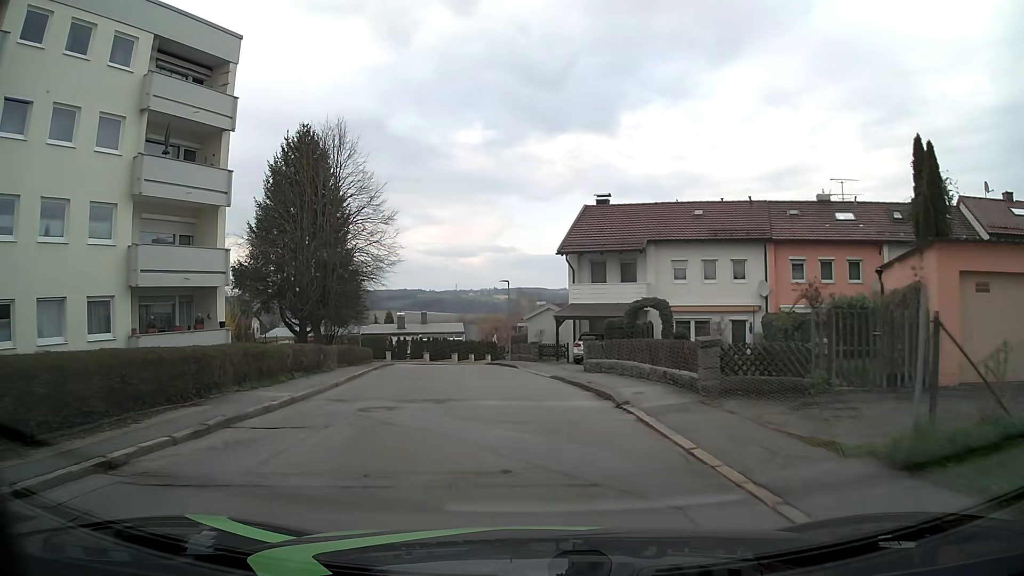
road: residential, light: Day
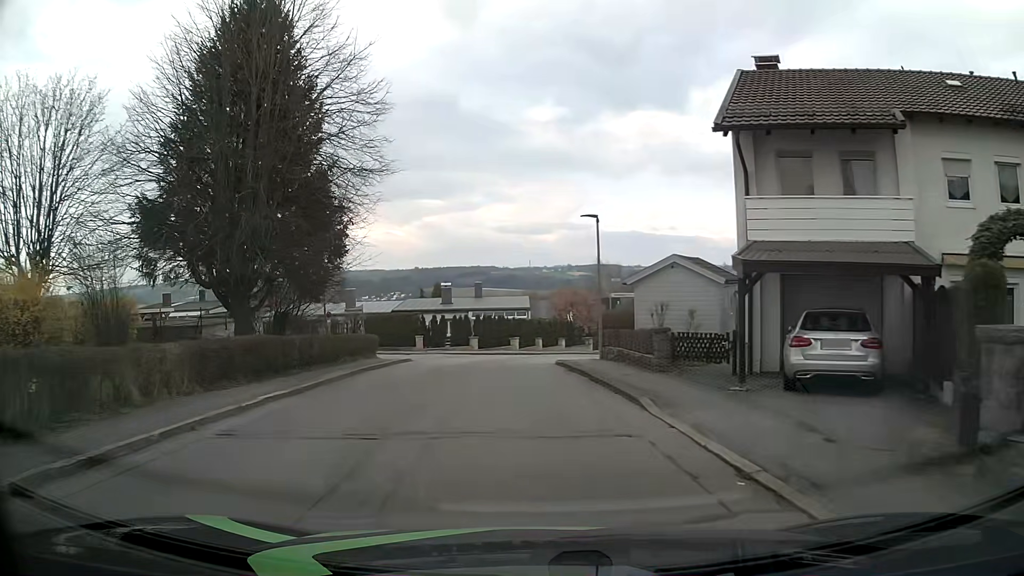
(-1.0, +18.3) m; -6°
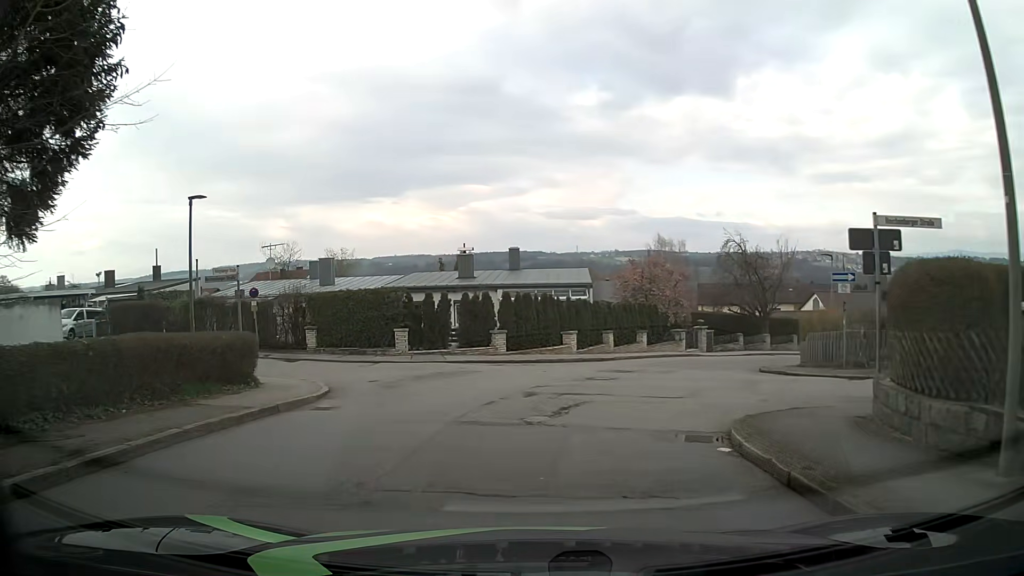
(-0.6, +18.6) m; -3°
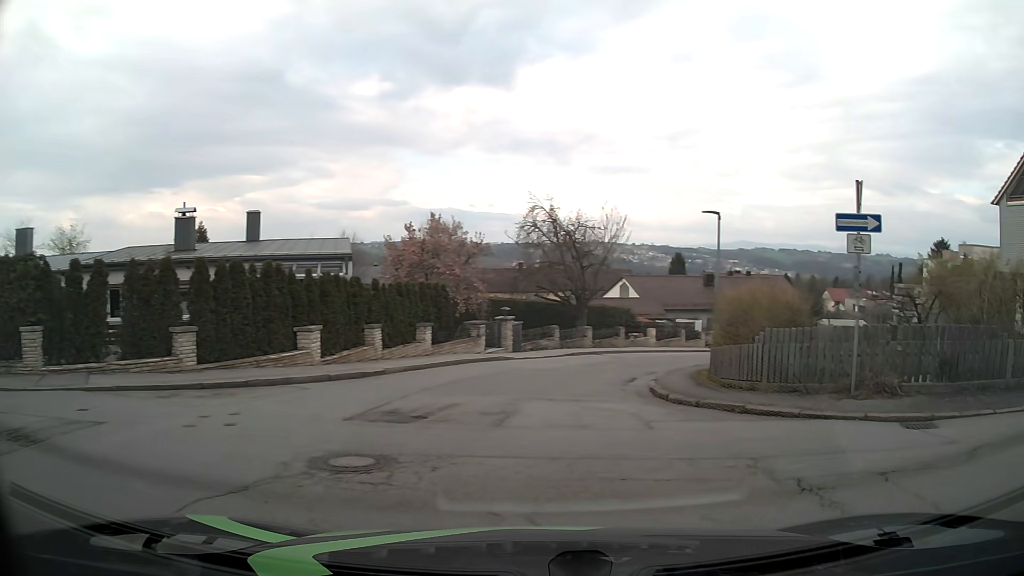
(+0.6, +11.0) m; +18°
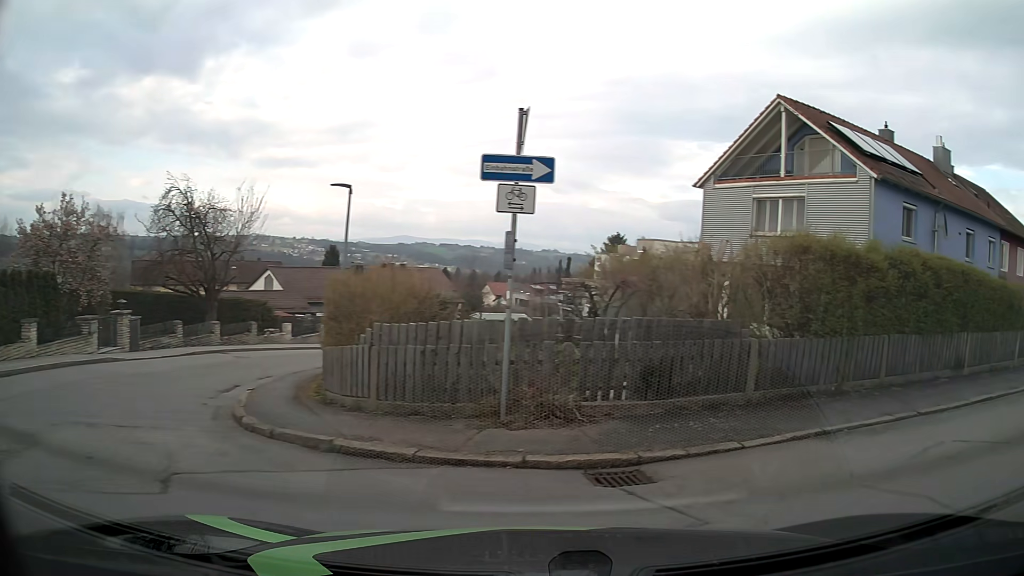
(+0.9, +3.5) m; +28°
